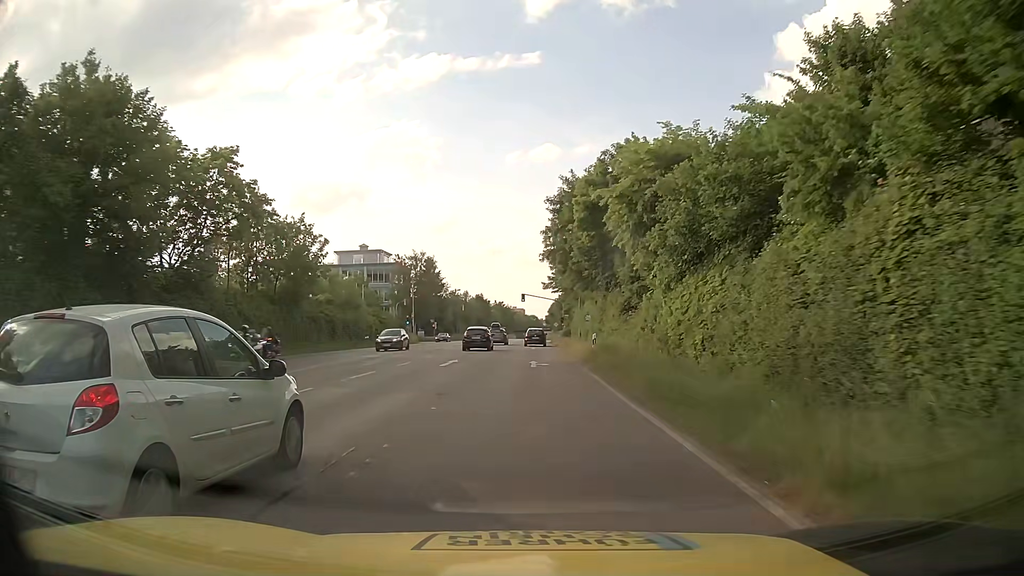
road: secondary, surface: asphalt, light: Day
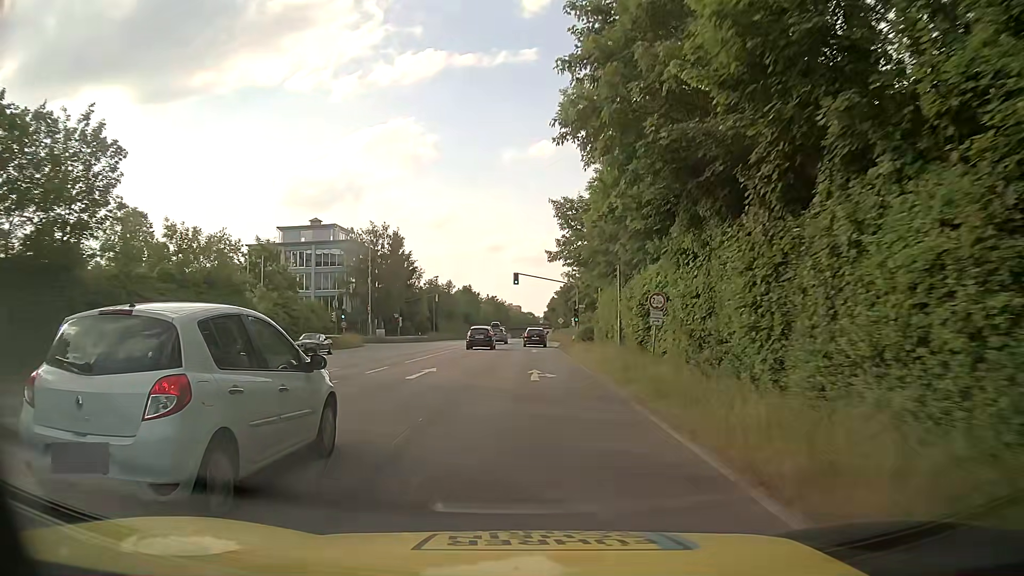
(0.0, +28.6) m; 0°
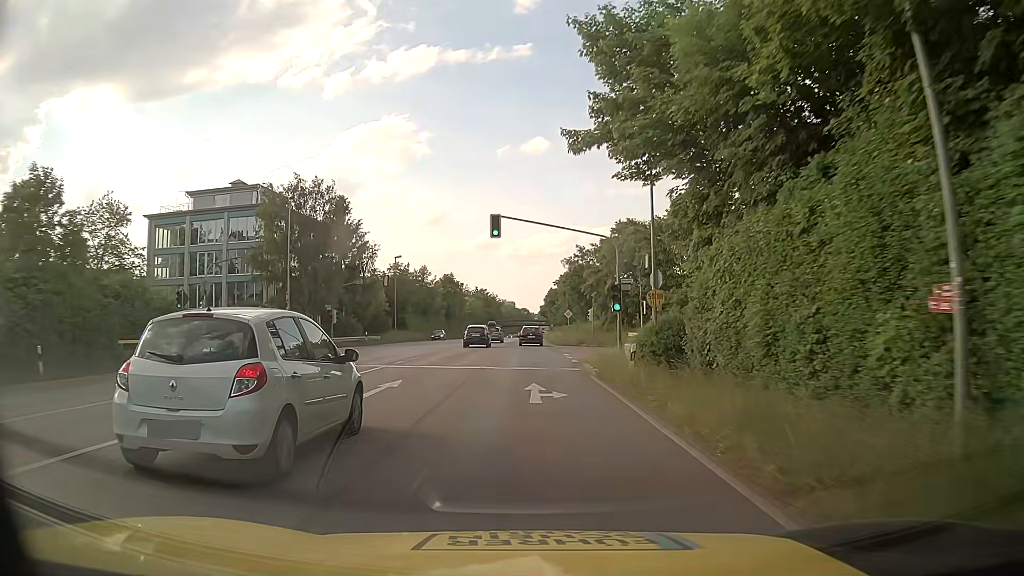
(0.0, +27.4) m; 0°
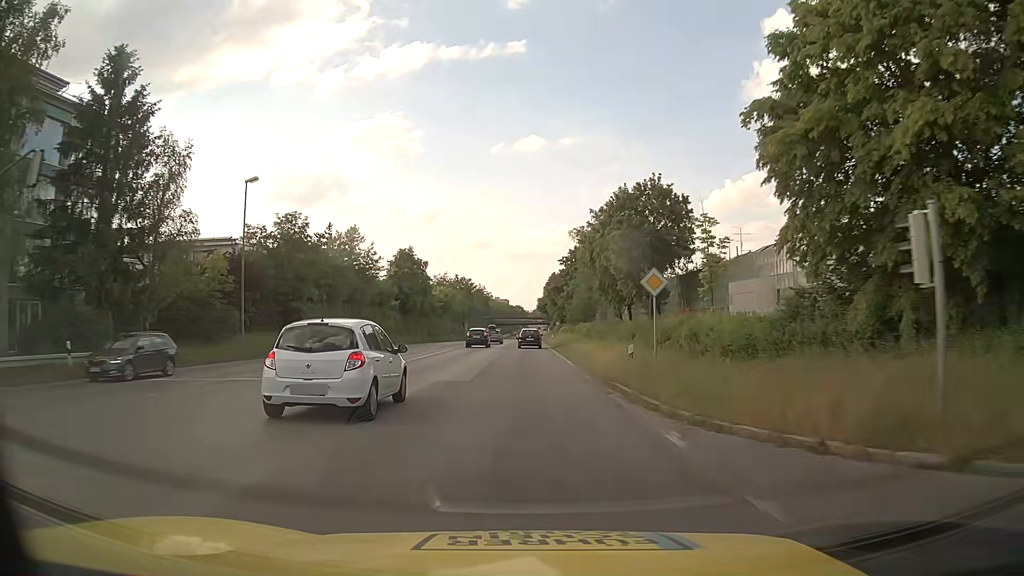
(+0.3, +43.2) m; +1°
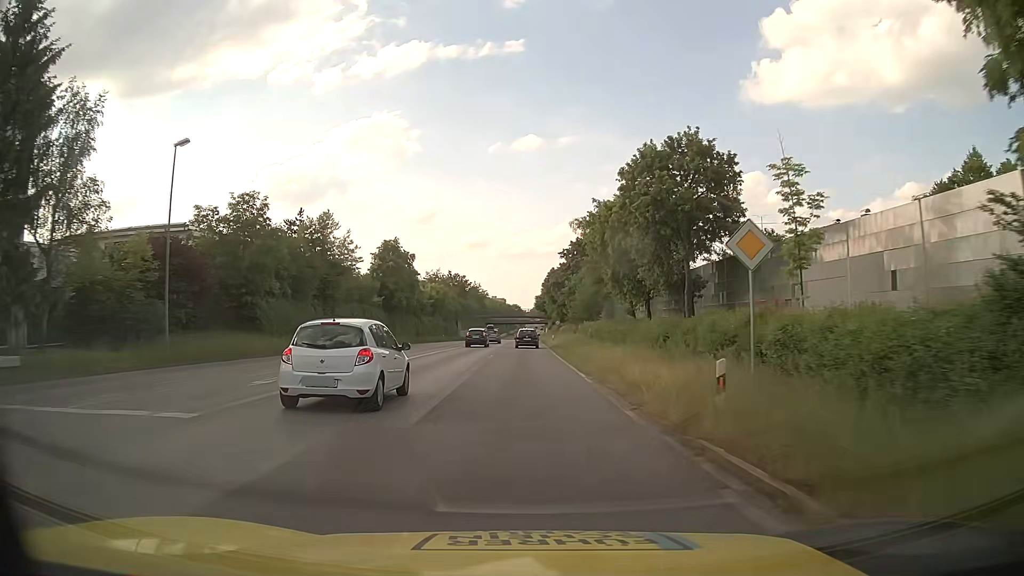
(-0.1, +8.5) m; 0°
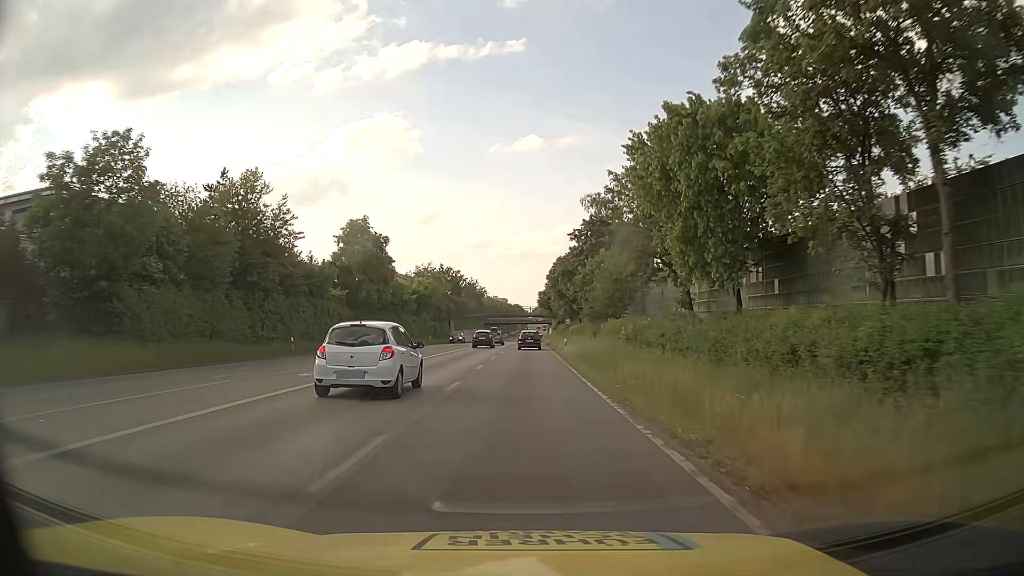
(+0.1, +17.3) m; 0°
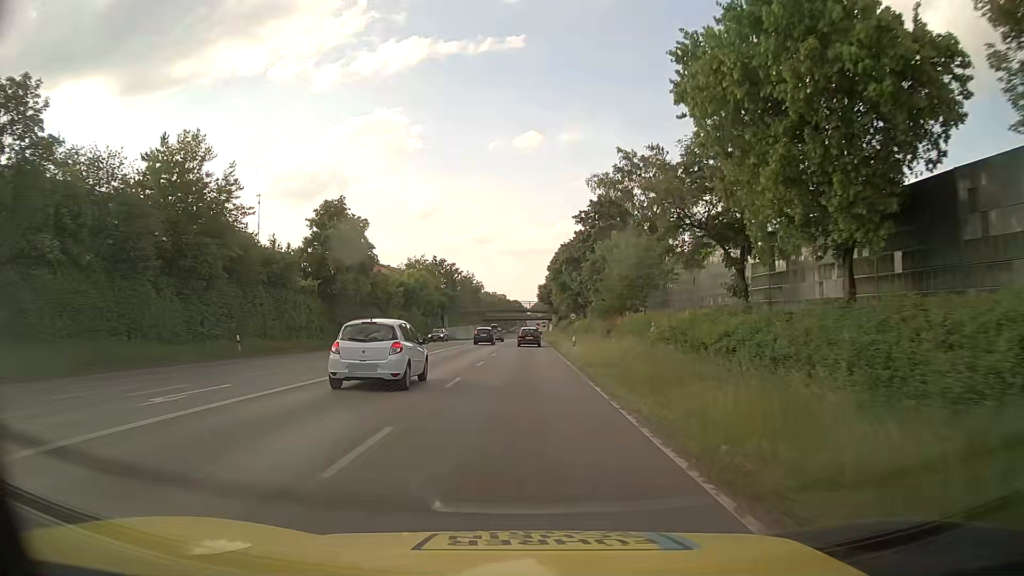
(0.0, +8.6) m; 0°
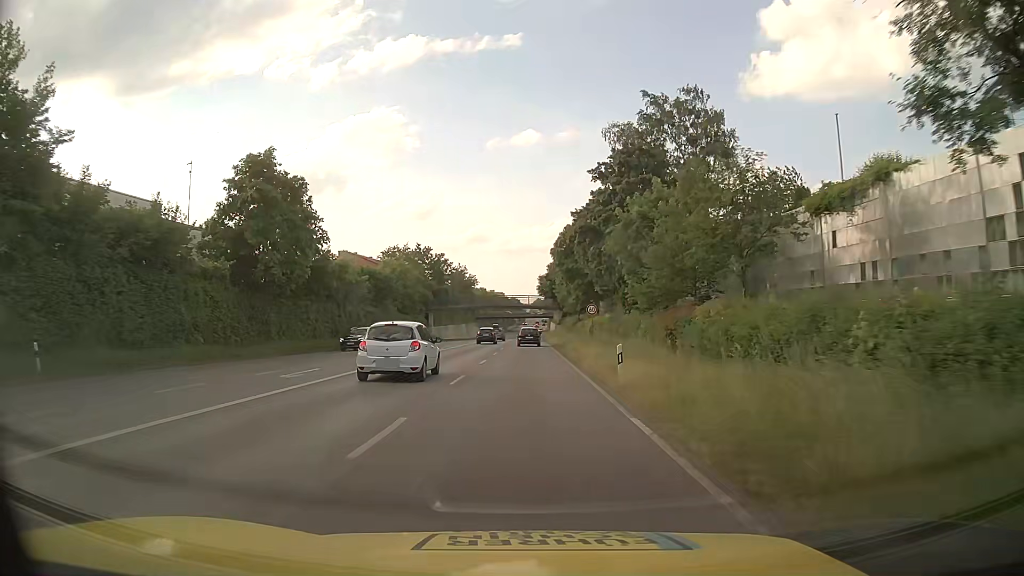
(0.0, +17.1) m; 0°
(0, +10) (0, +20) (0, +30) (0, +40) (0, +50) (0, +60) (0, +70) (0, +80) (0, +90) (0, +100) m
